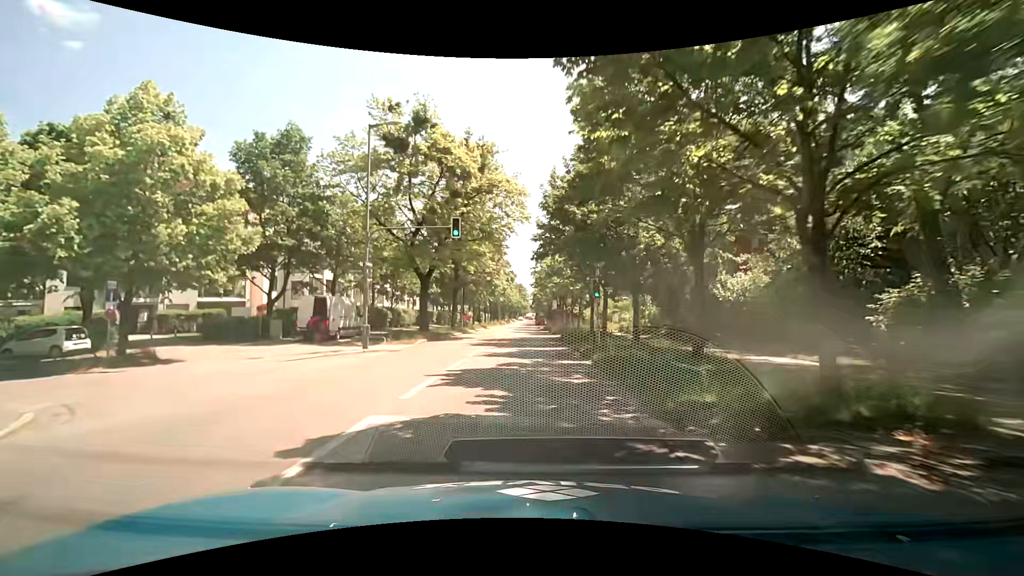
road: tertiary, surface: asphalt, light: Day
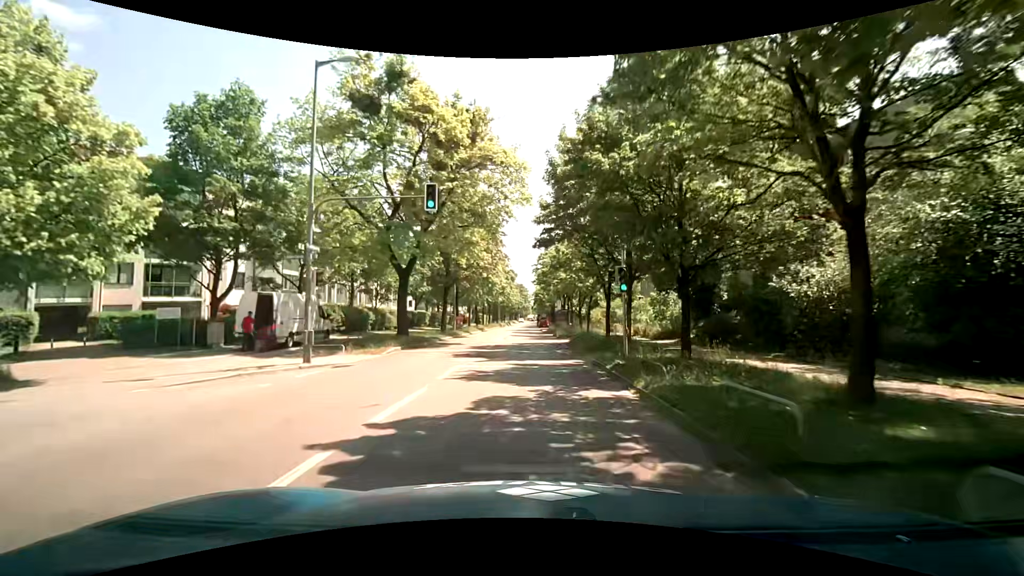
(-0.1, +6.2) m; 0°
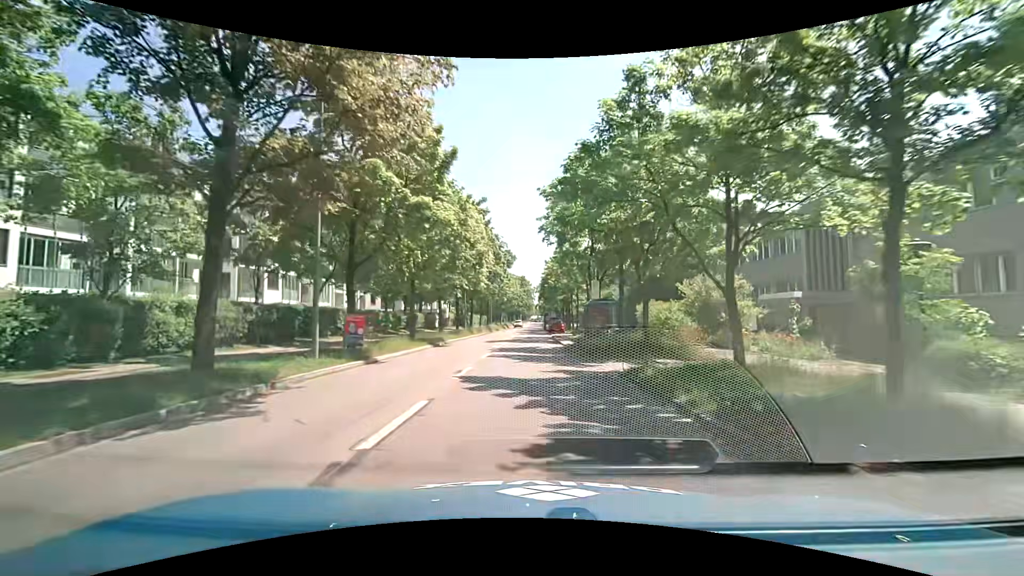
(-0.3, +31.6) m; -1°
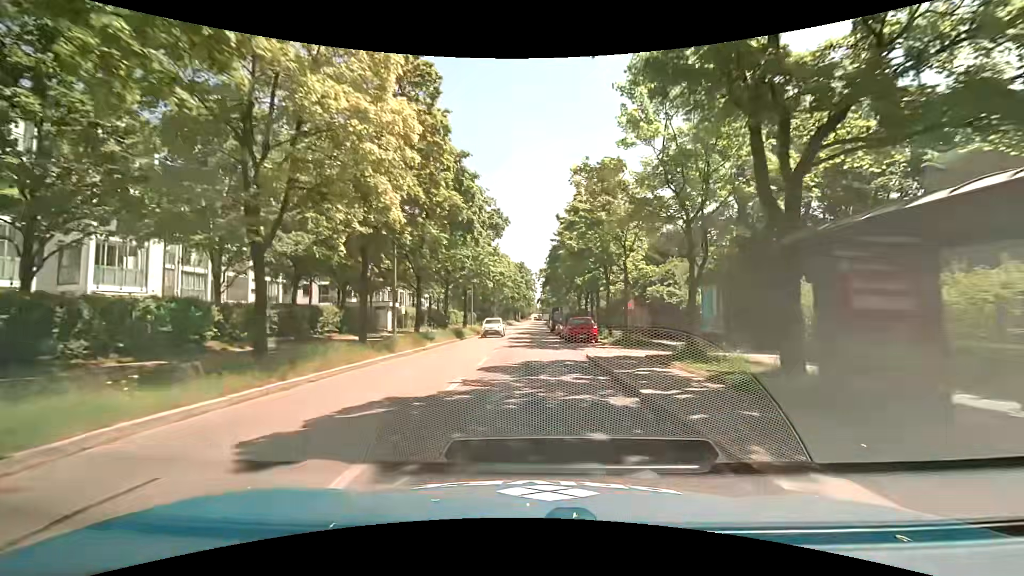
(+0.1, +27.3) m; 0°
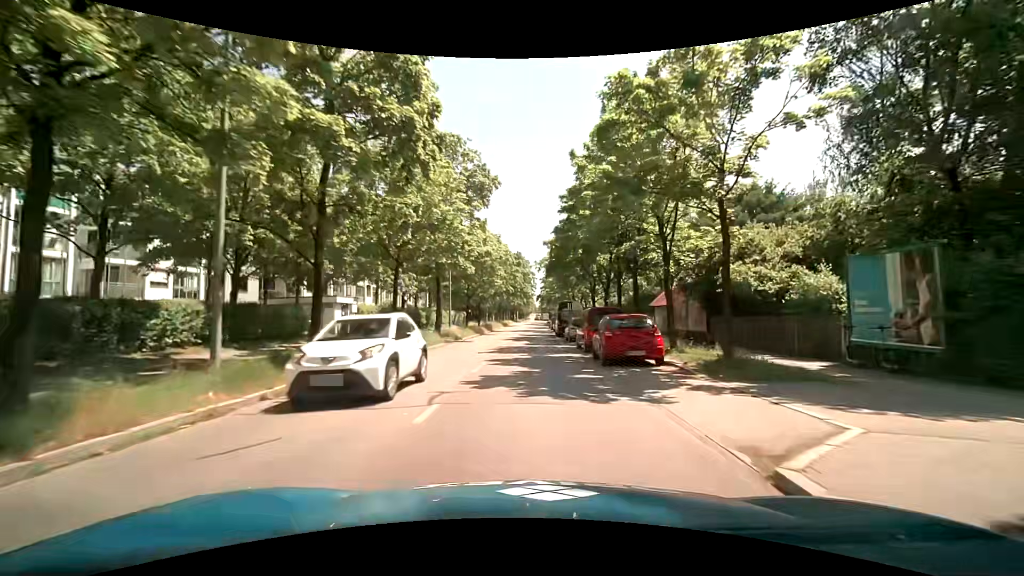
(0.0, +14.0) m; 0°
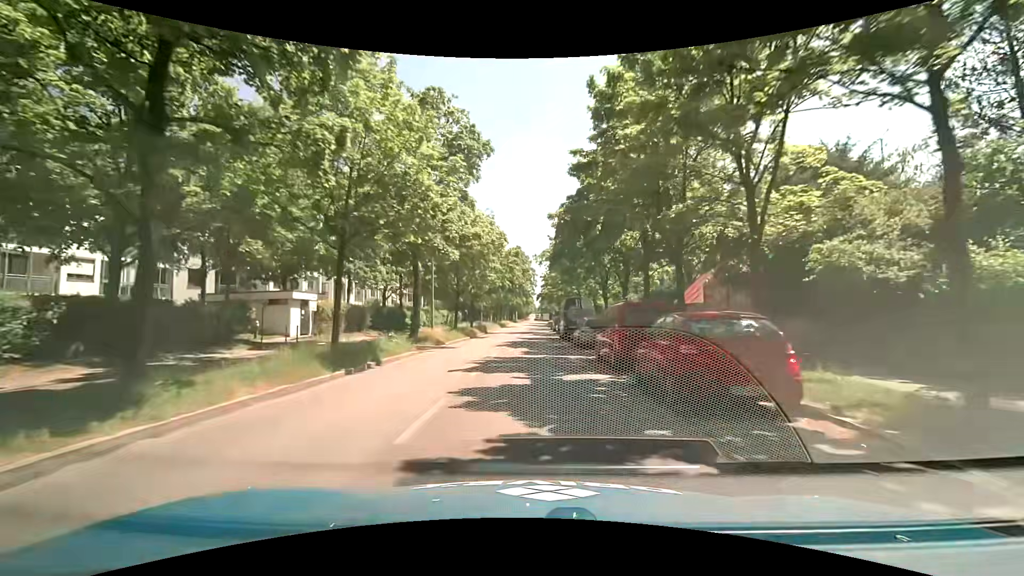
(0.0, +7.1) m; +1°
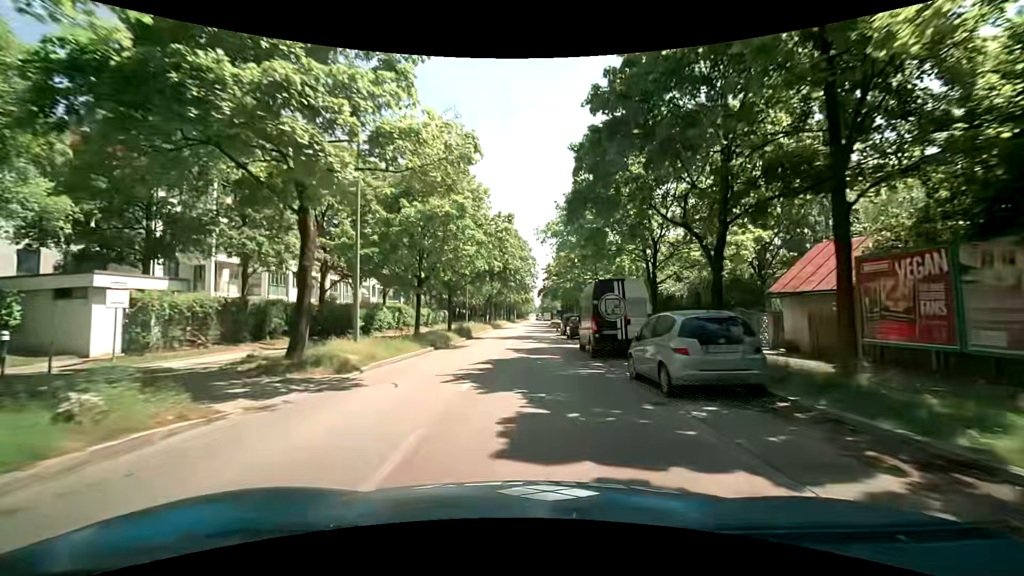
(-0.4, +14.4) m; -1°
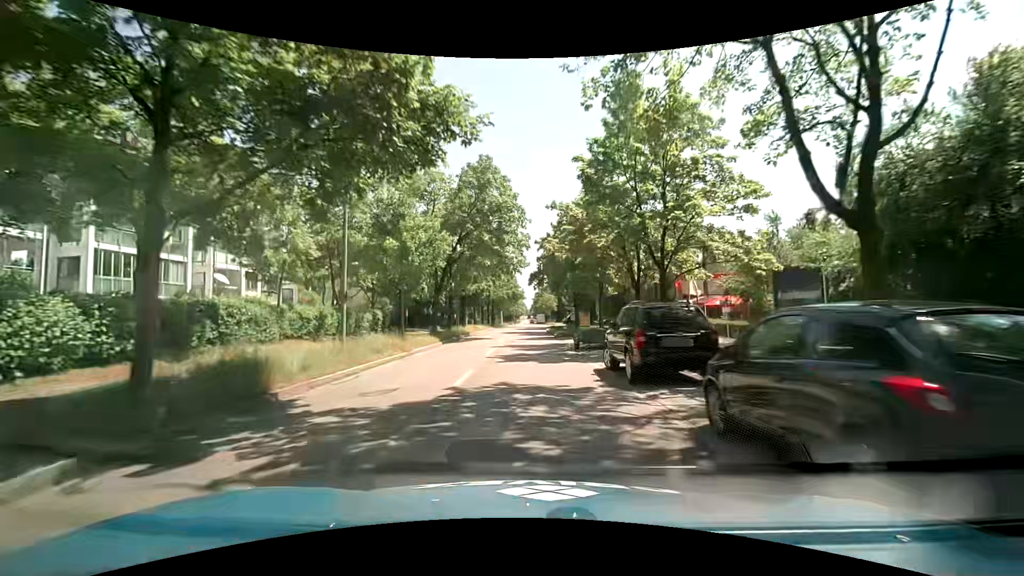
(+0.3, +29.4) m; +1°
